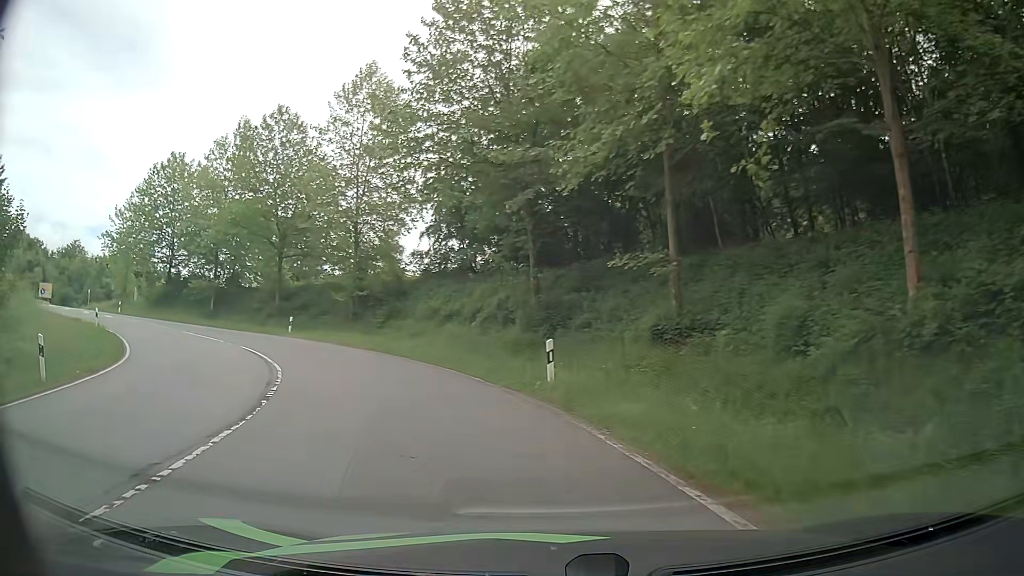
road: primary_link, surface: asphalt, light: Day
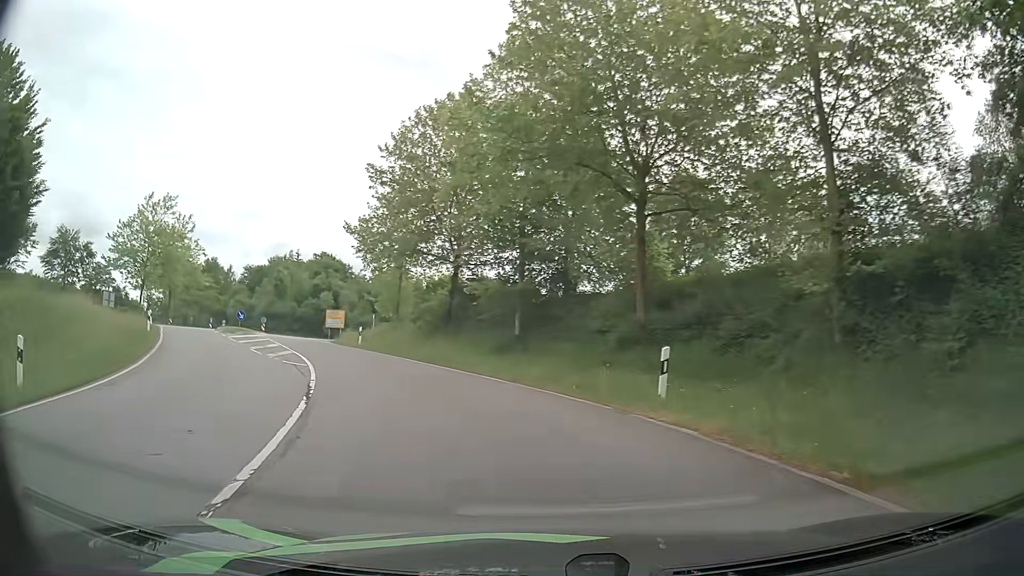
(-8.4, +24.3) m; -33°
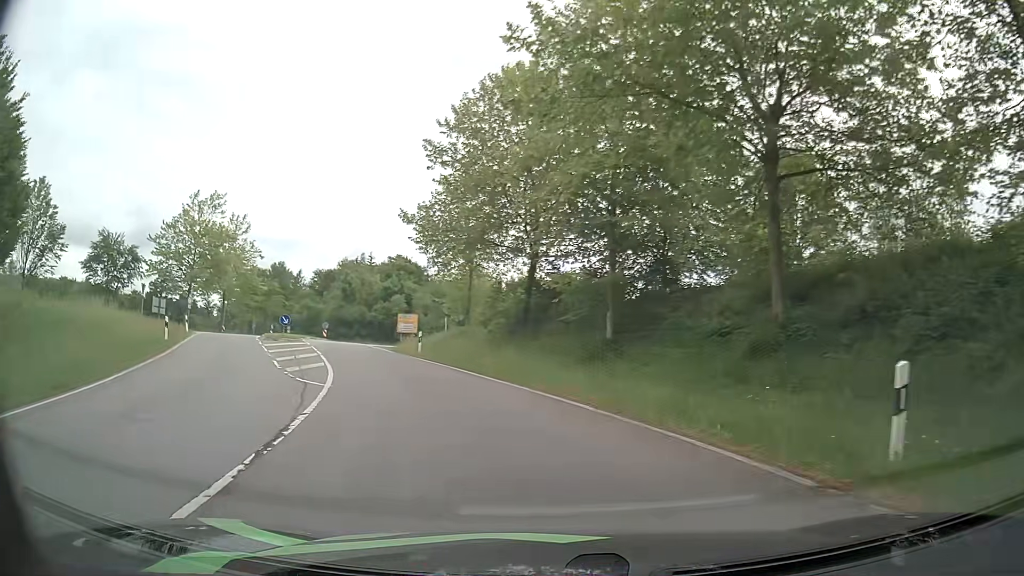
(-0.4, +5.6) m; -7°
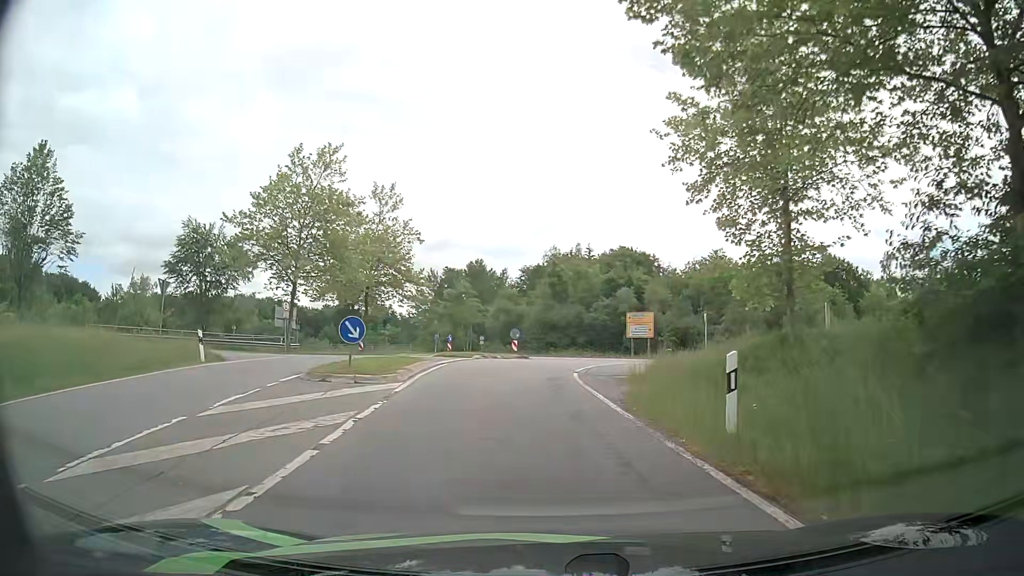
(-4.7, +21.1) m; -20°
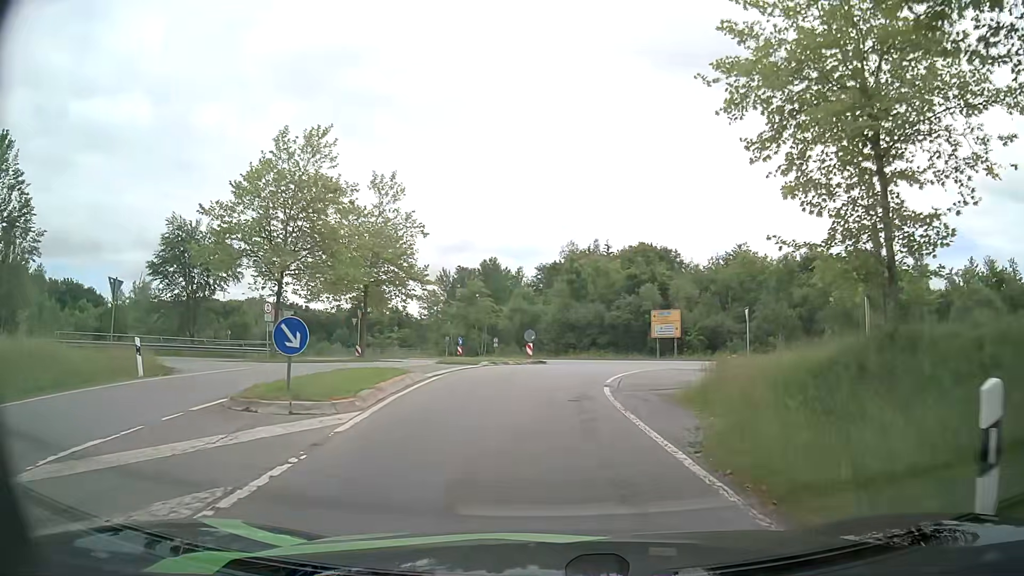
(-0.1, +4.6) m; -2°
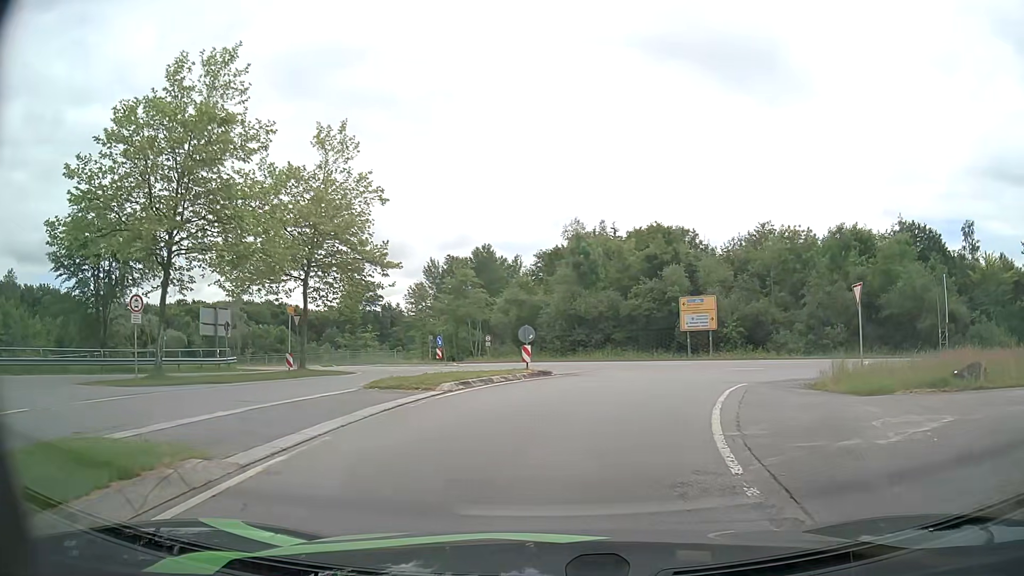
(-0.2, +11.3) m; +1°
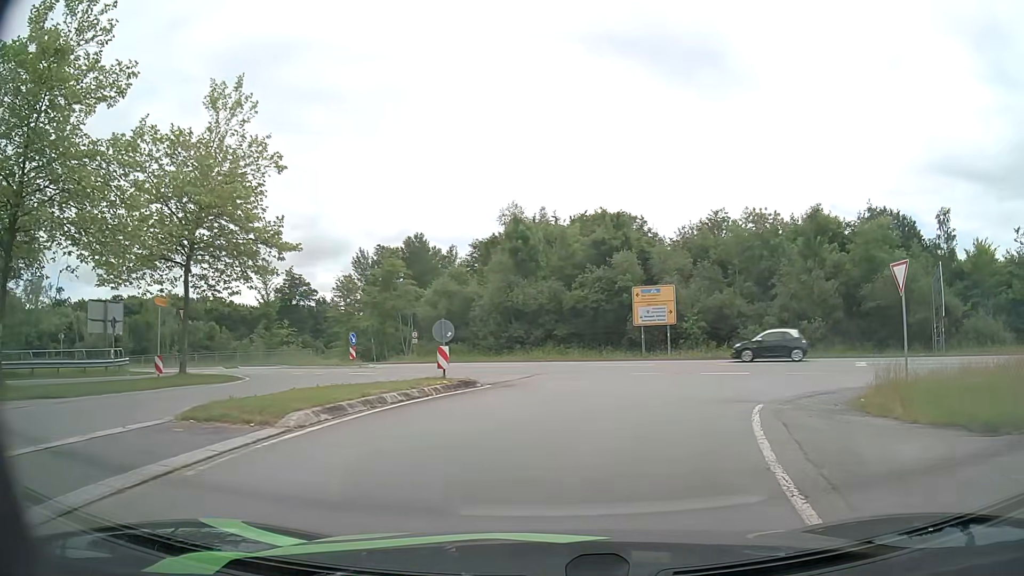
(+0.1, +6.1) m; +4°
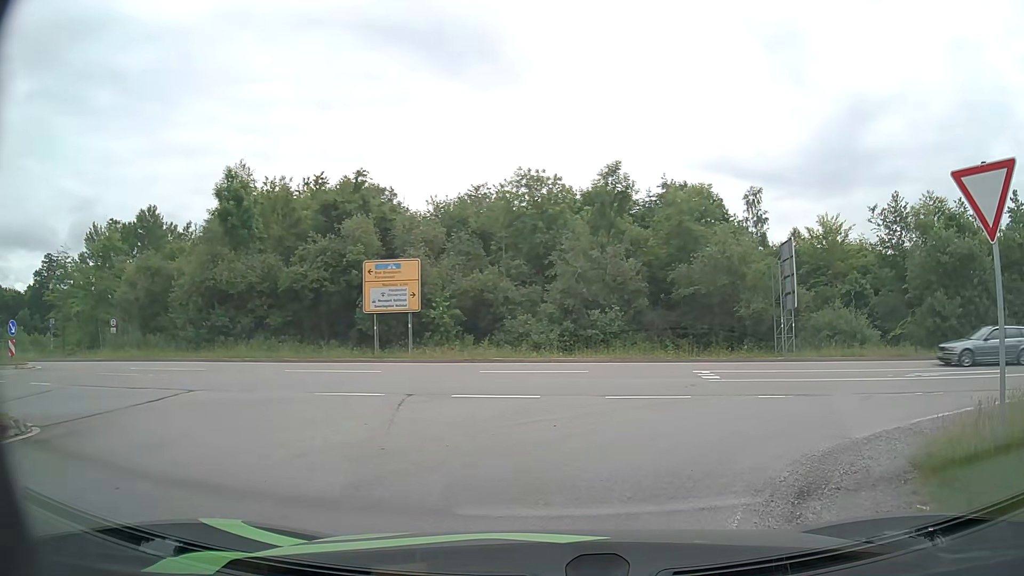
(+1.5, +10.0) m; +20°
(+3, +10) (+10, +15) (+20, +15) (+30, +12) (+40, +10) (+50, +8) (+59, +4) (+68, 0) (+77, -4) (+86, -8) m
